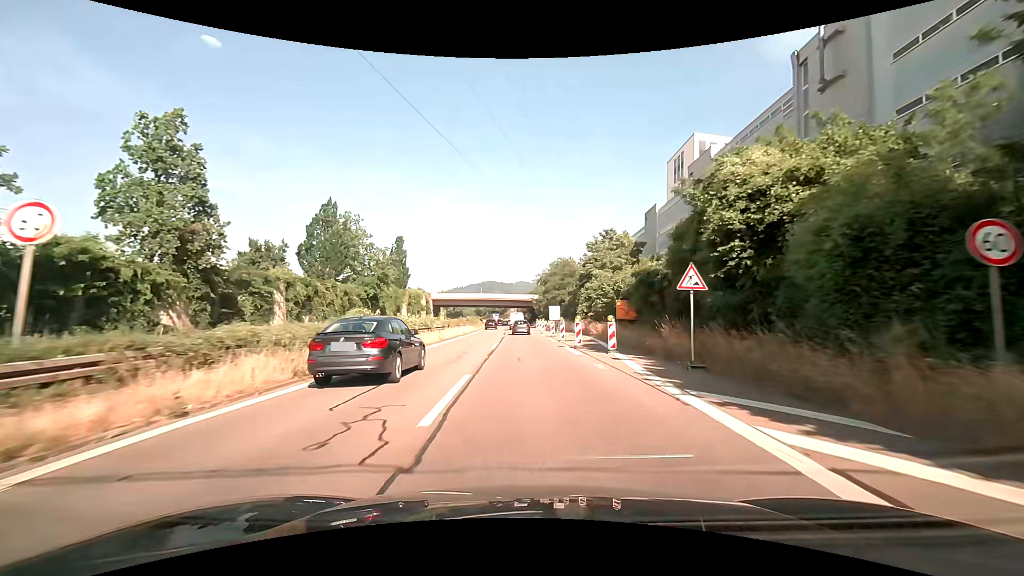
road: trunk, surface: asphalt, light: Day
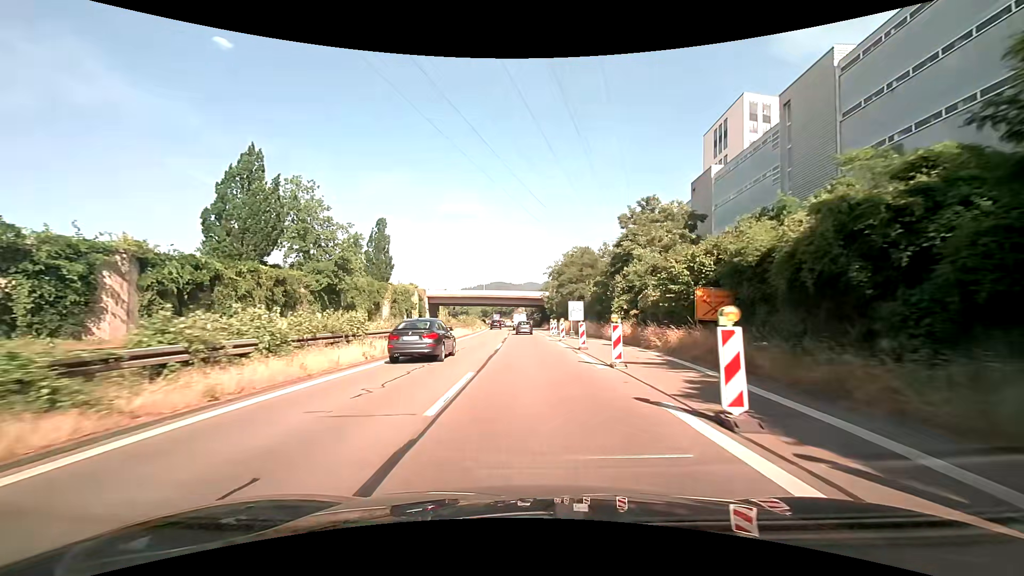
(-0.1, +17.3) m; -1°
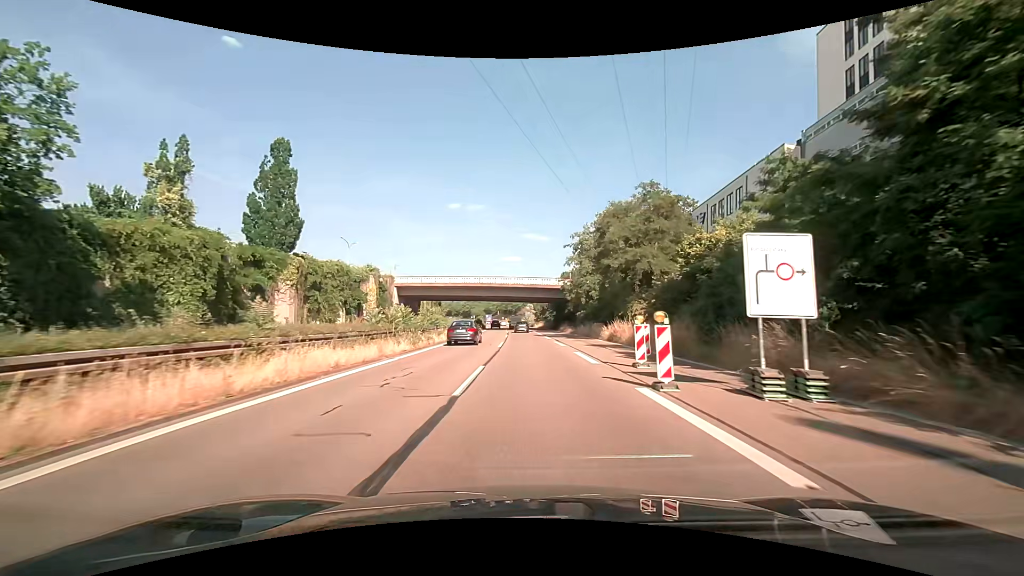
(-0.3, +34.1) m; -1°
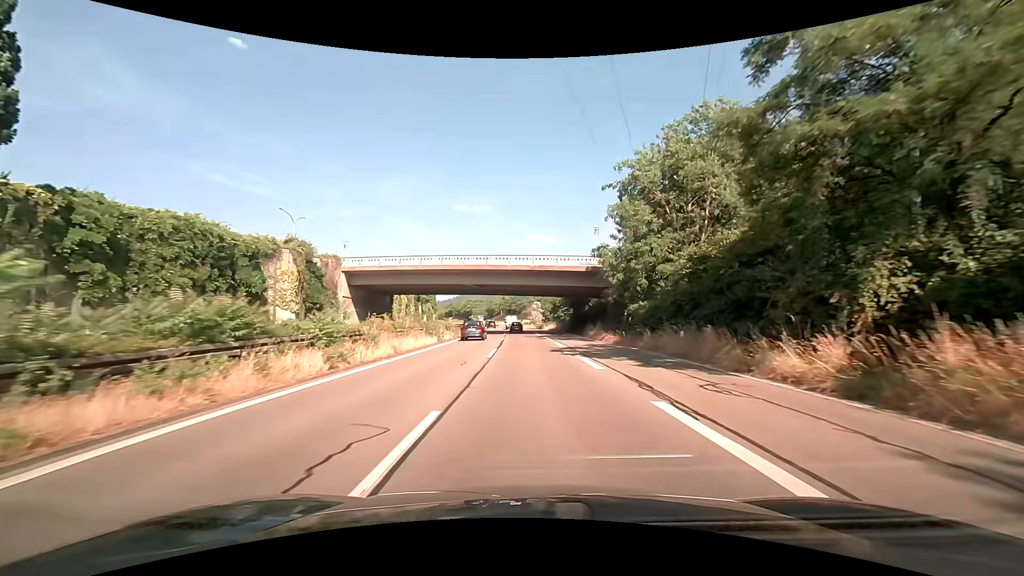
(-0.1, +25.7) m; -1°
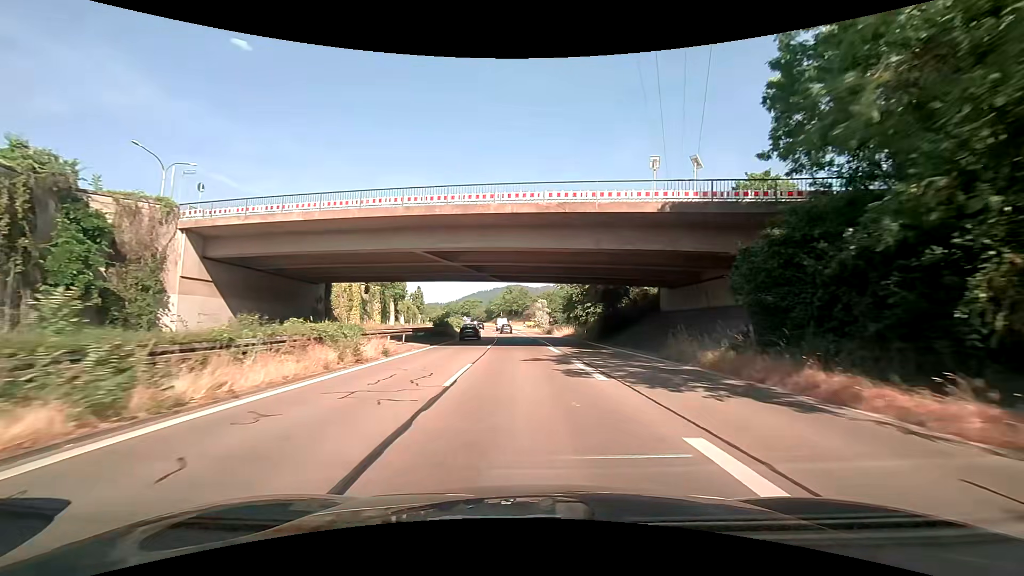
(+0.1, +26.9) m; 0°
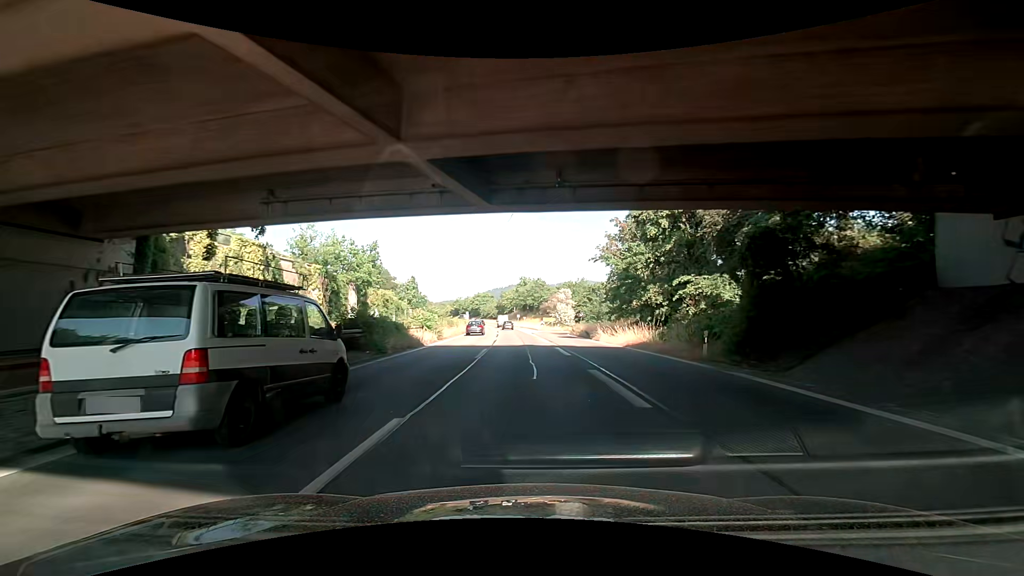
(-0.4, +28.1) m; -3°
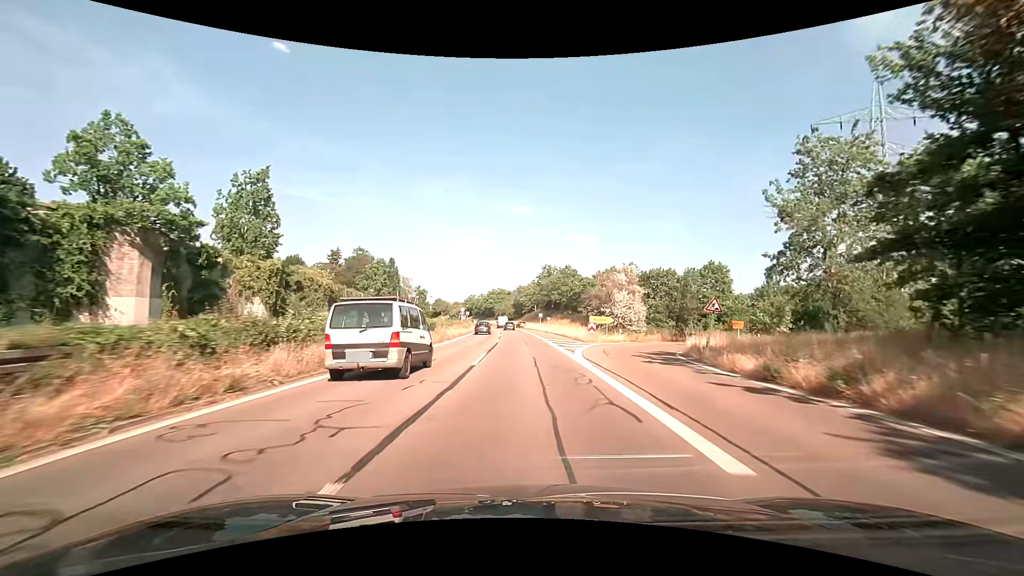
(-0.4, +39.1) m; -2°
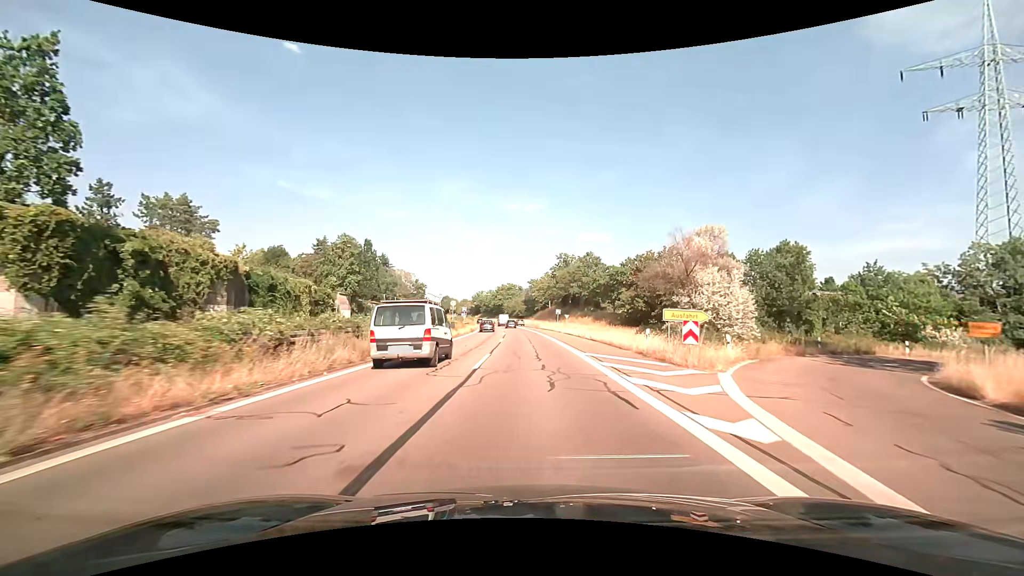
(-0.1, +19.9) m; -1°
(0, +10) (0, +20) (0, +30) (-1, +40) (-1, +50) (-2, +60) (-2, +70) (-3, +80) (-4, +90) (-4, +100) m
